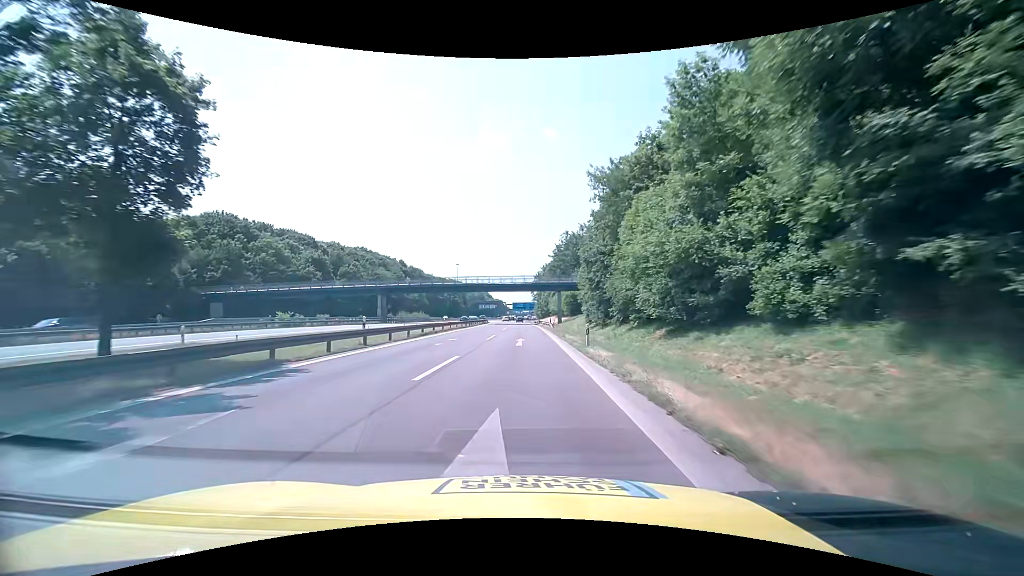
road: motorway_link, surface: asphalt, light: Day
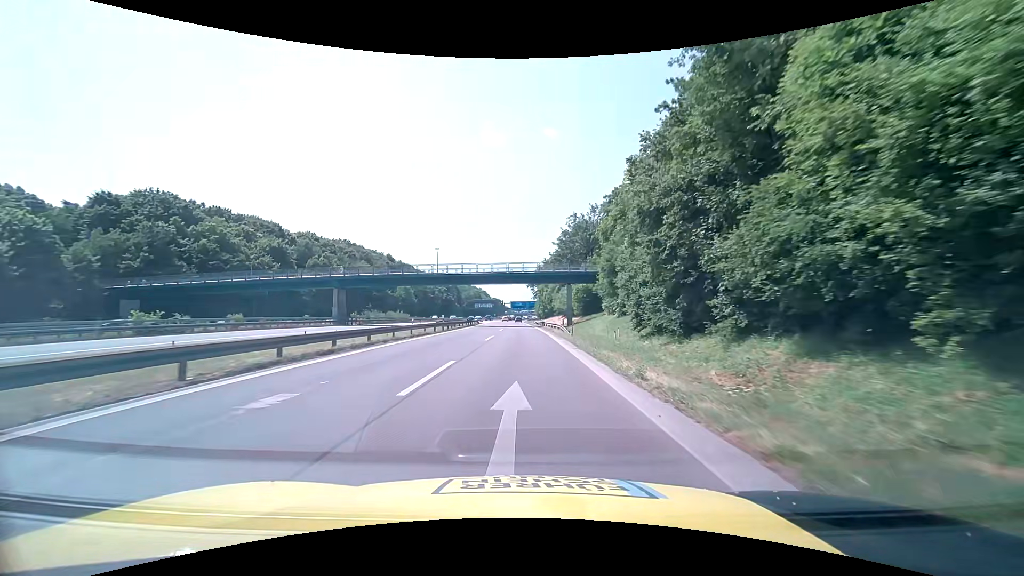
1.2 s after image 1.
(+0.1, +20.1) m; +1°
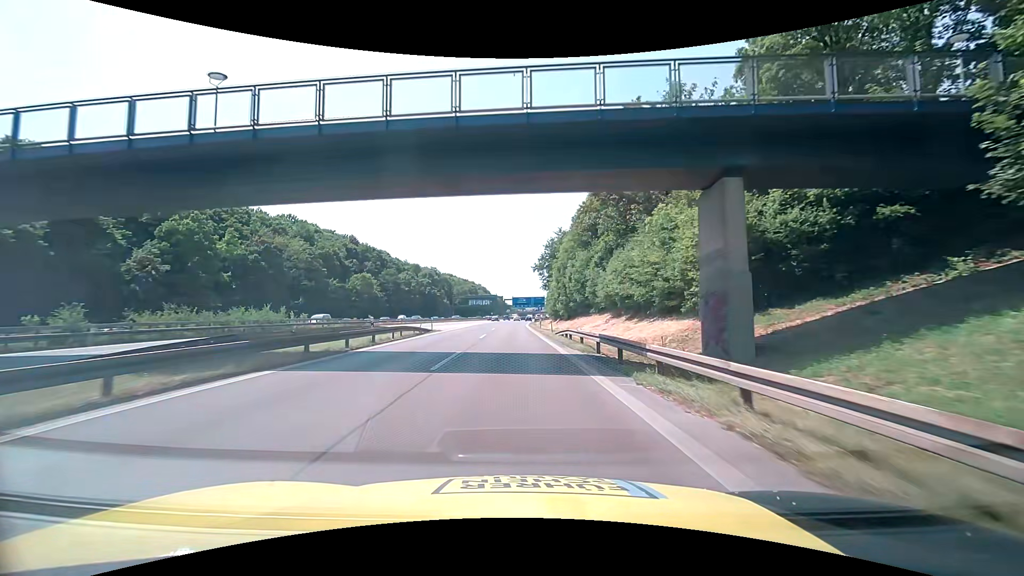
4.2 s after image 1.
(-0.1, +50.2) m; 0°
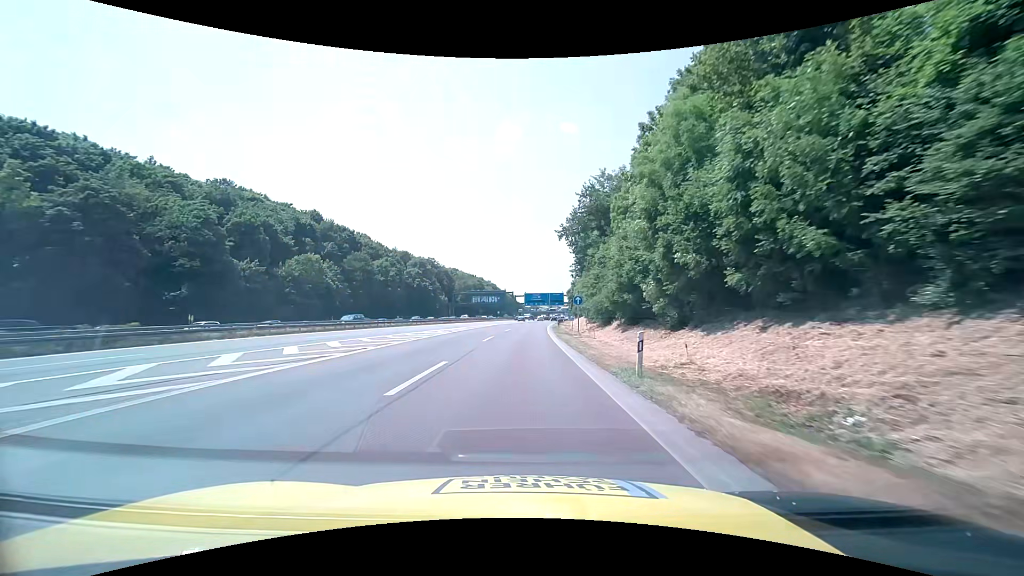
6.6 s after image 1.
(-0.5, +40.2) m; -2°
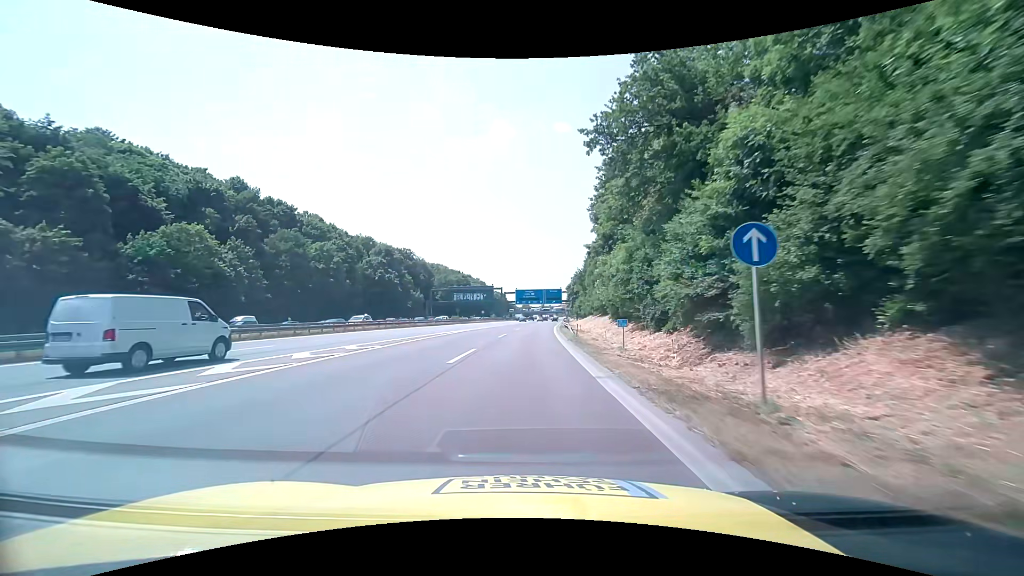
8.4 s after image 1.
(+0.2, +30.3) m; +1°
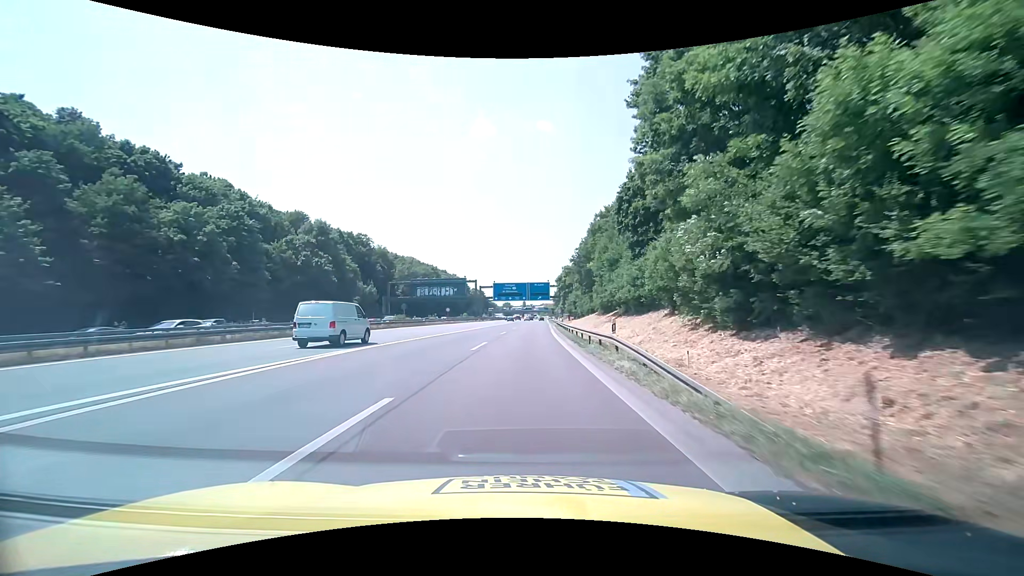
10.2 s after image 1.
(+0.4, +30.3) m; +1°
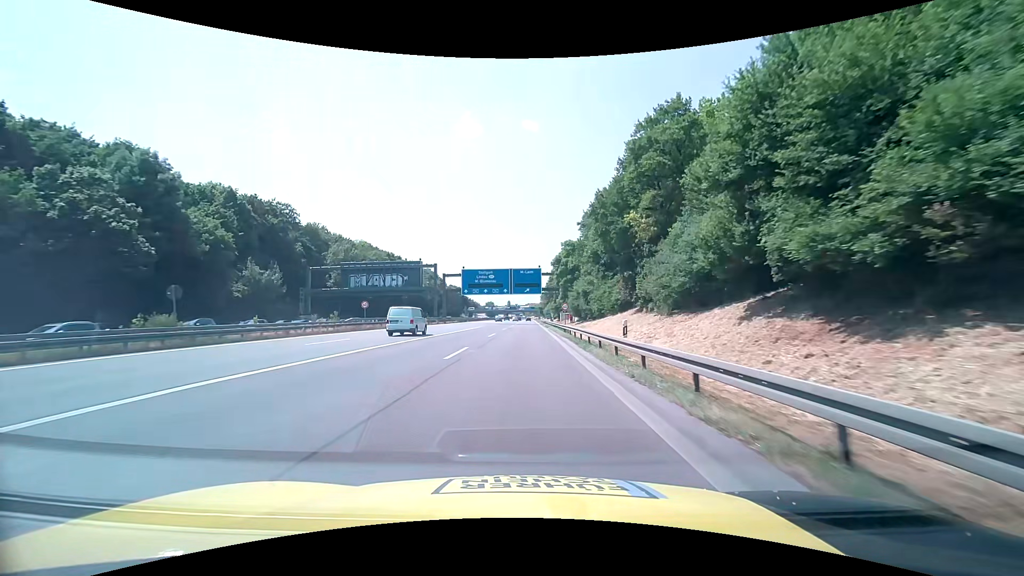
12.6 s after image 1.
(+1.2, +40.4) m; +2°
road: motorway
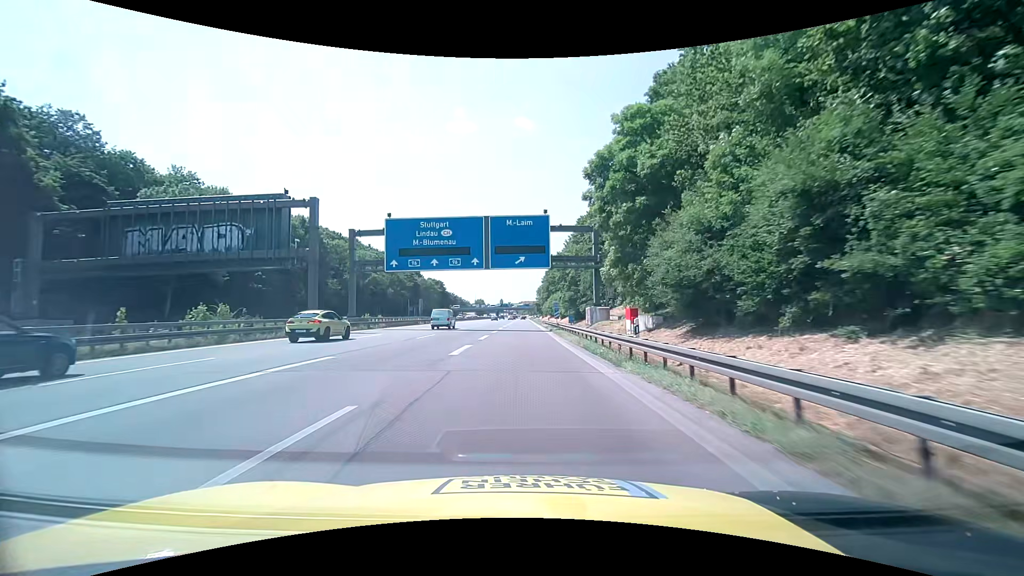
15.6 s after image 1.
(+0.3, +50.5) m; 0°
(0, +10) (0, +20) (0, +30) (0, +40) (0, +50) (-1, +60) (-1, +70) (-1, +80) (-2, +90) (-2, +100) m
